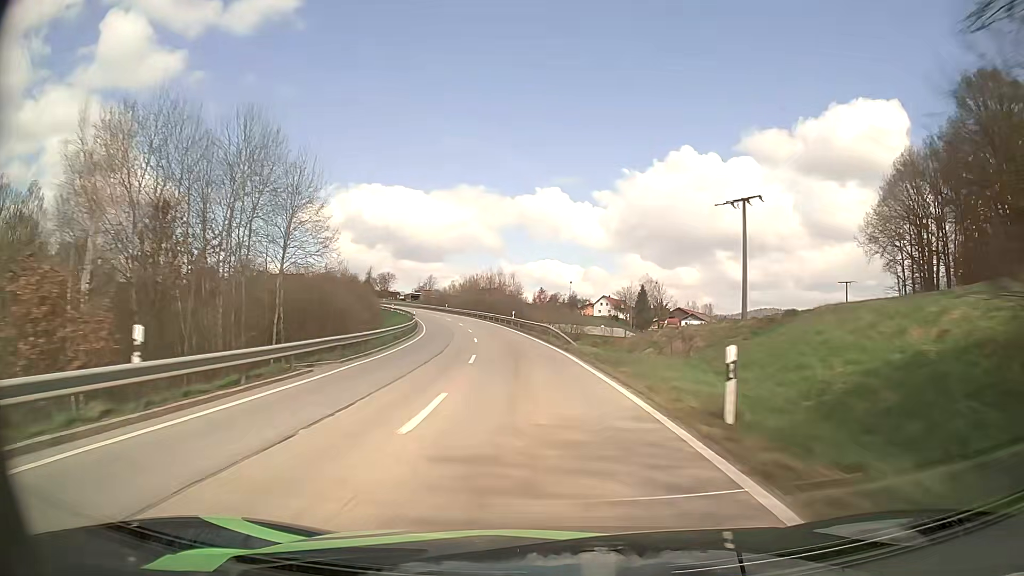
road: secondary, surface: asphalt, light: Day
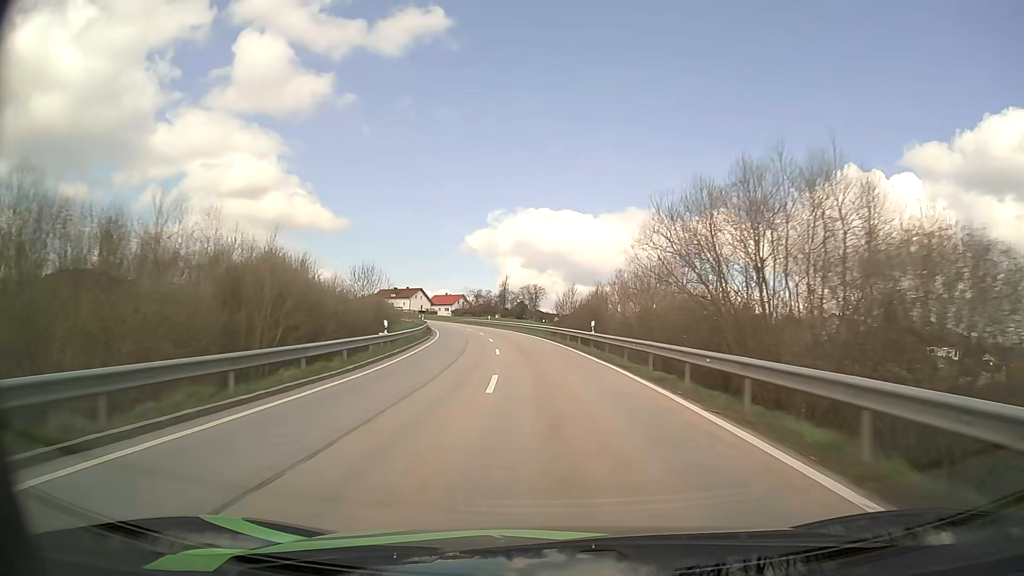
(-10.1, +74.5) m; -15°
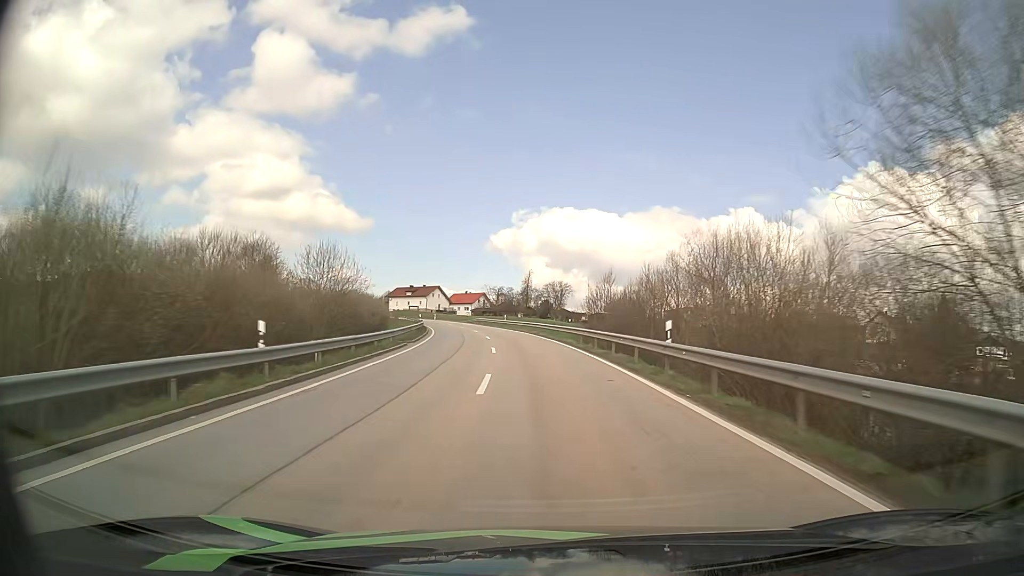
(-0.3, +14.1) m; -2°
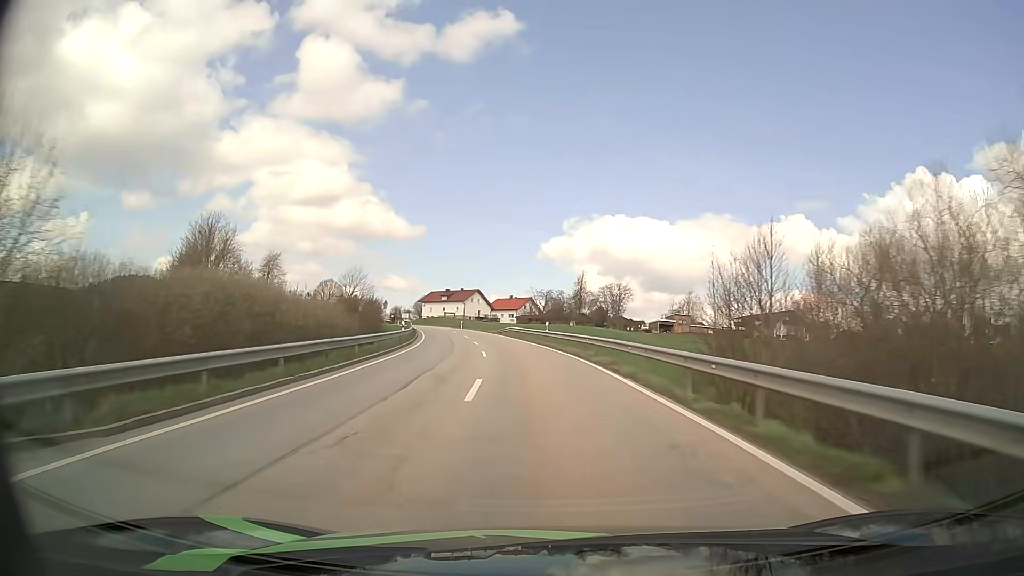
(-1.0, +26.7) m; -4°
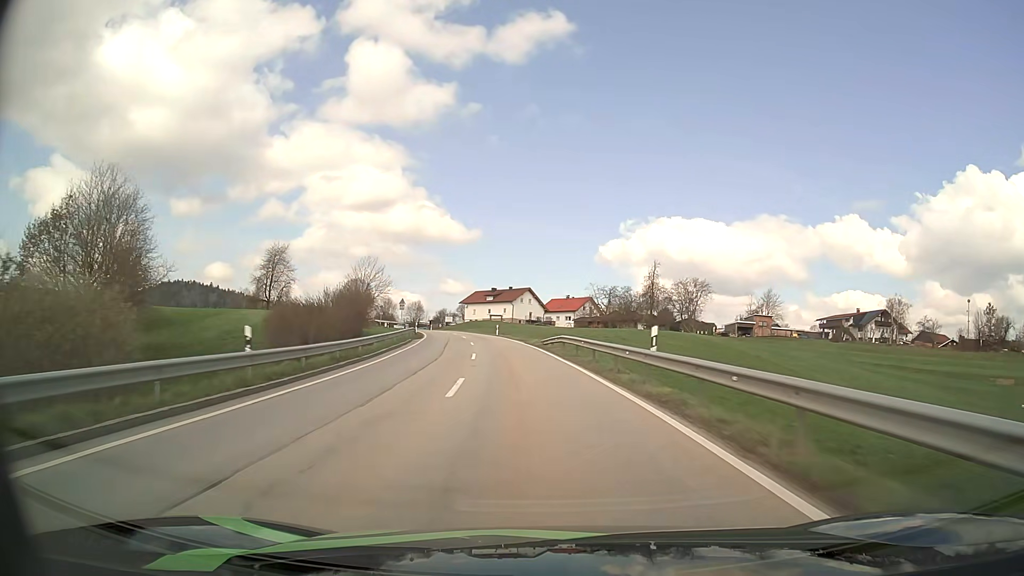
(-1.1, +26.0) m; -5°
